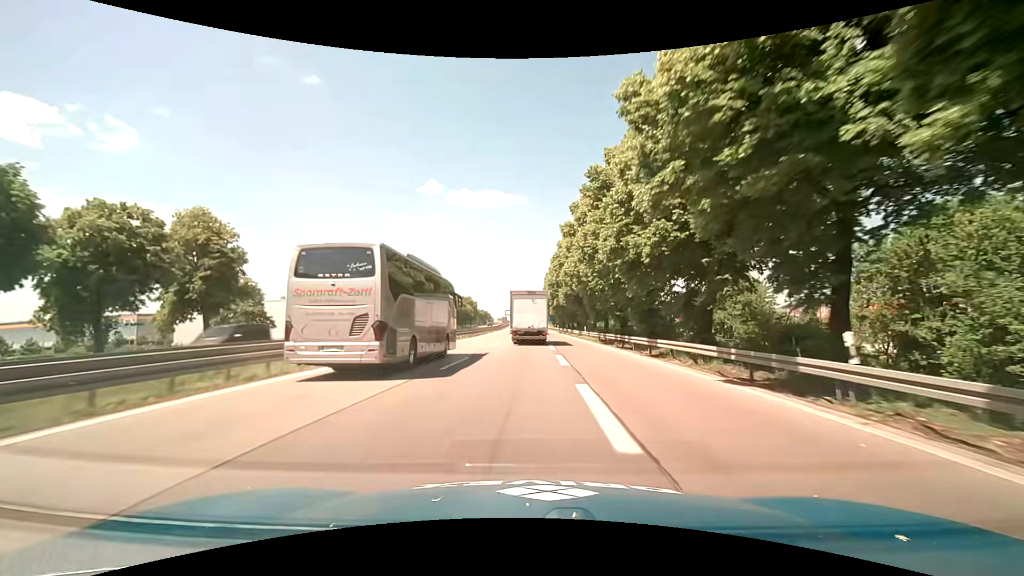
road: motorway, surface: asphalt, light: Day
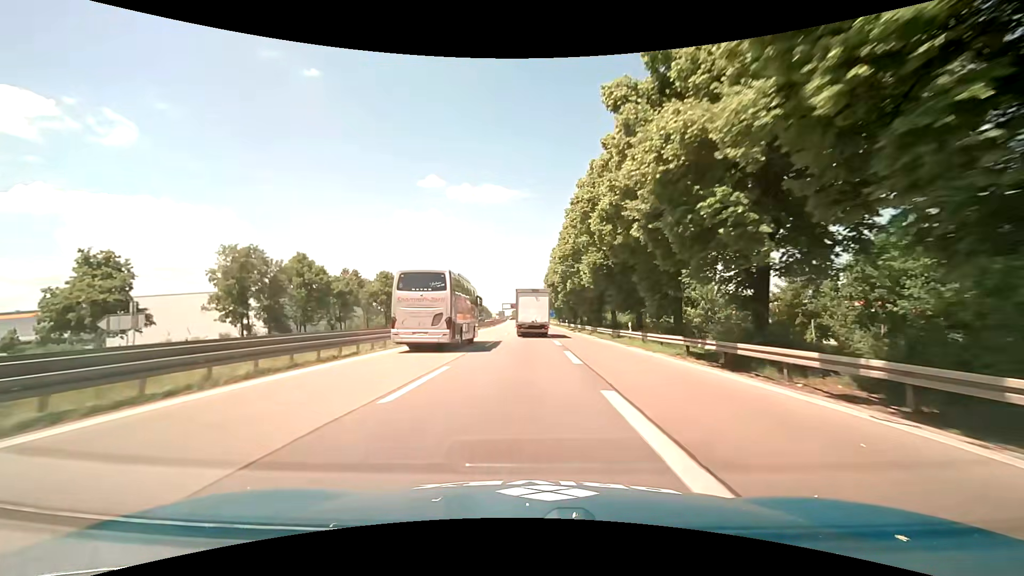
(0.0, +25.6) m; 0°
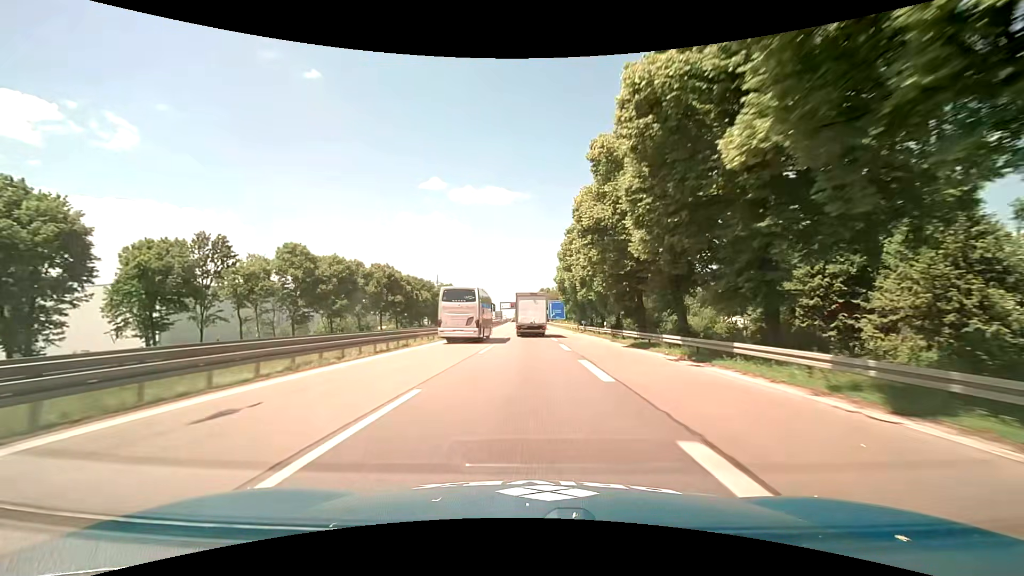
(-0.2, +40.8) m; -1°
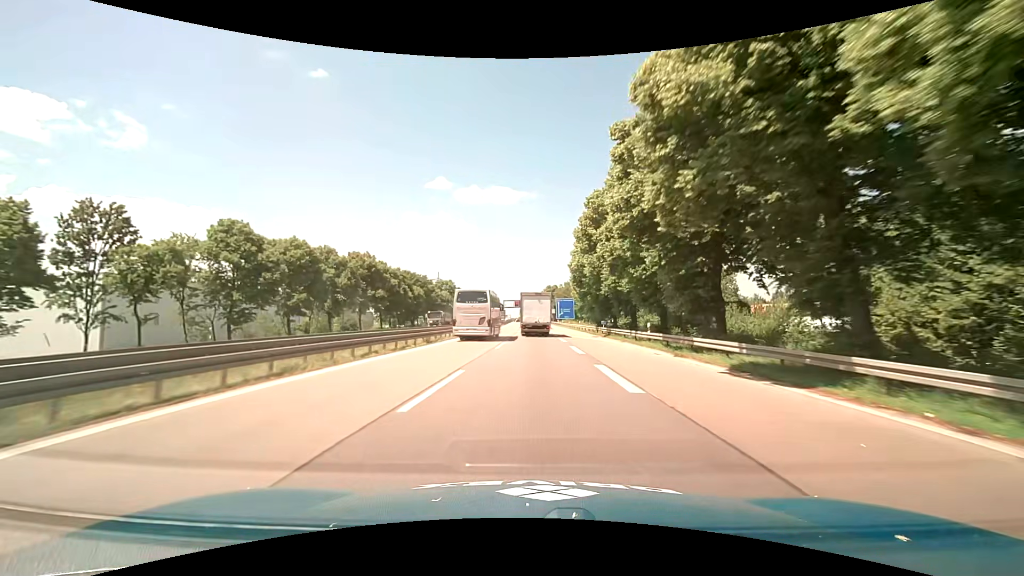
(-0.1, +14.1) m; -1°
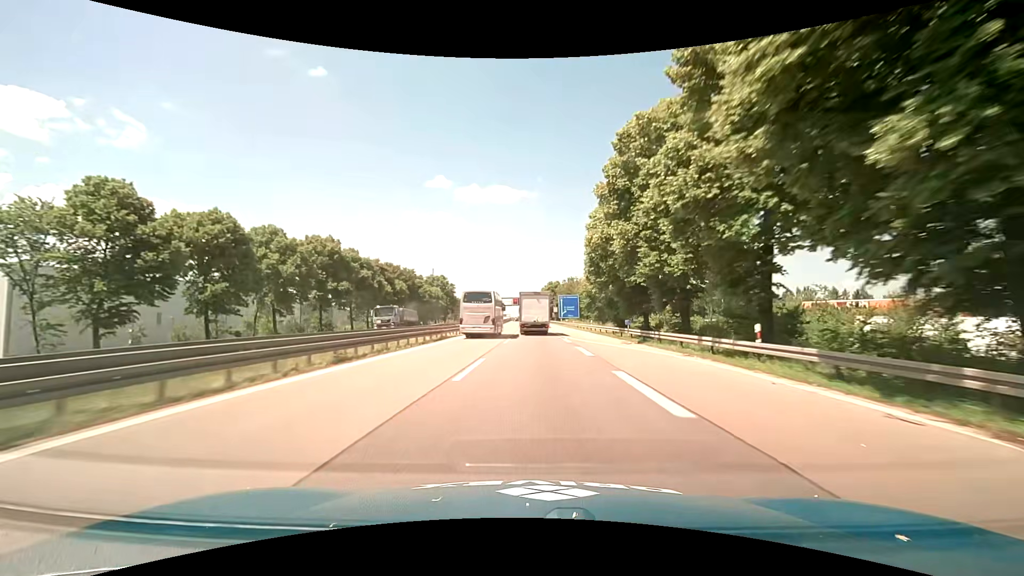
(0.0, +14.2) m; 0°
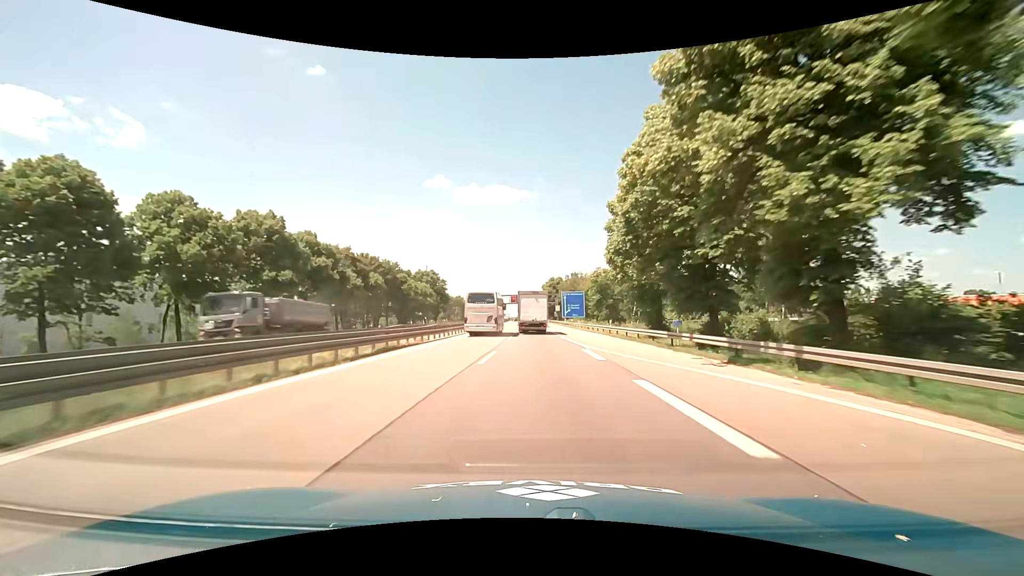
(0.0, +14.2) m; 0°
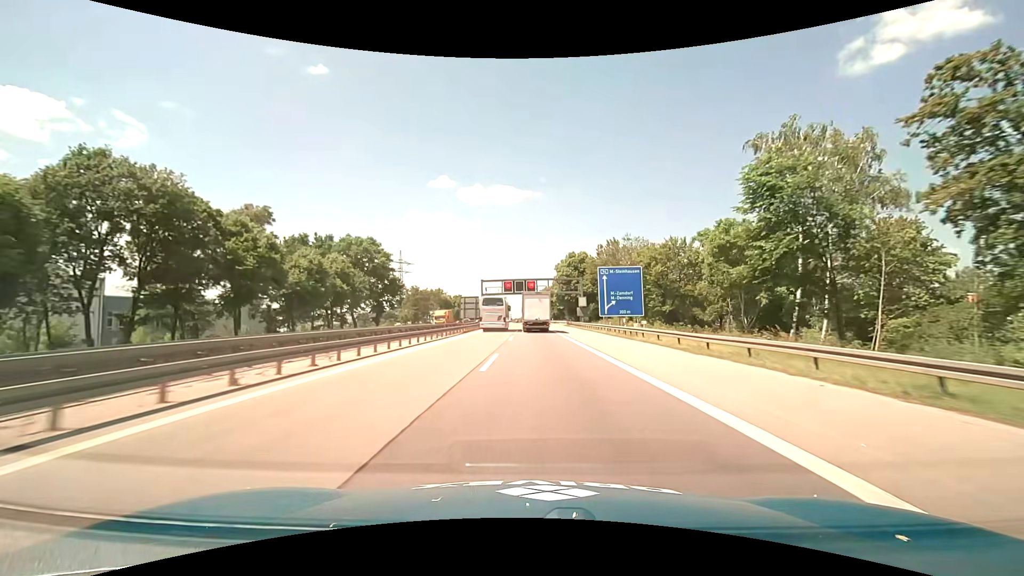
(-0.2, +56.1) m; 0°
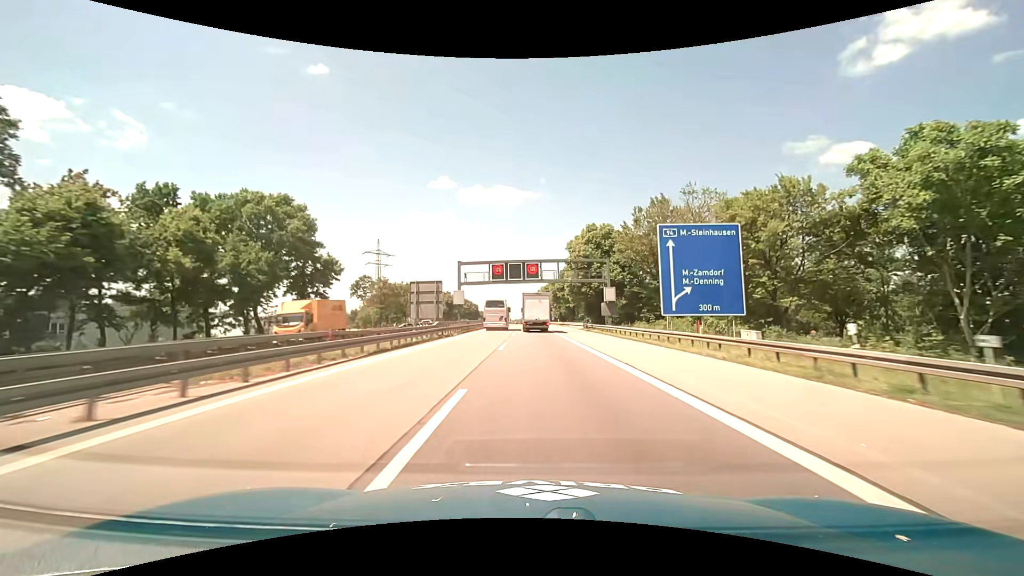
(-0.1, +27.5) m; 0°
(0, +10) (0, +20) (0, +30) (0, +40) (0, +50) (0, +60) (0, +70) (0, +80) (0, +90) (-1, +100) m
